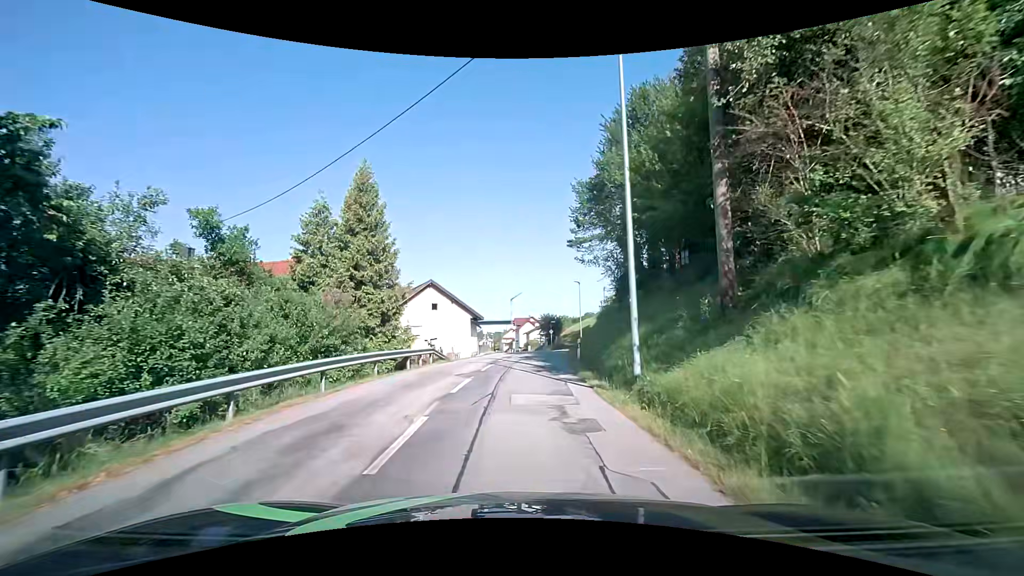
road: unclassified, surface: asphalt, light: Day
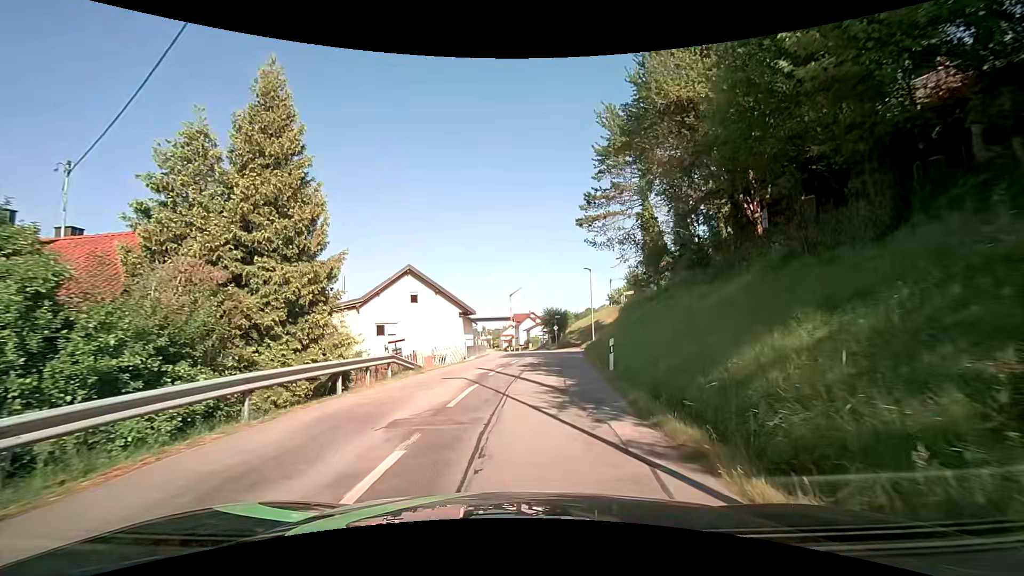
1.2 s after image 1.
(0.0, +8.2) m; 0°
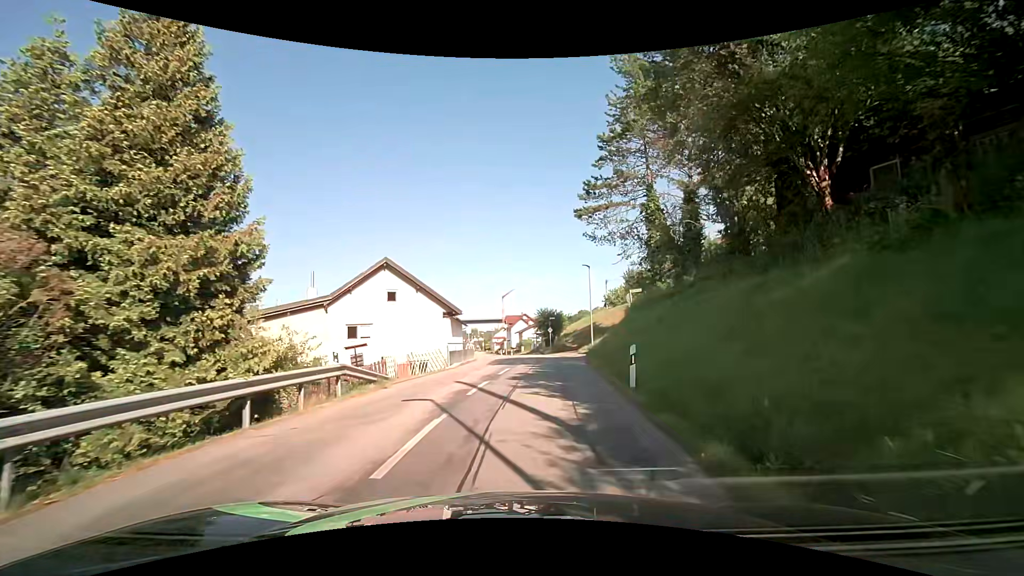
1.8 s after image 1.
(0.0, +3.9) m; +1°
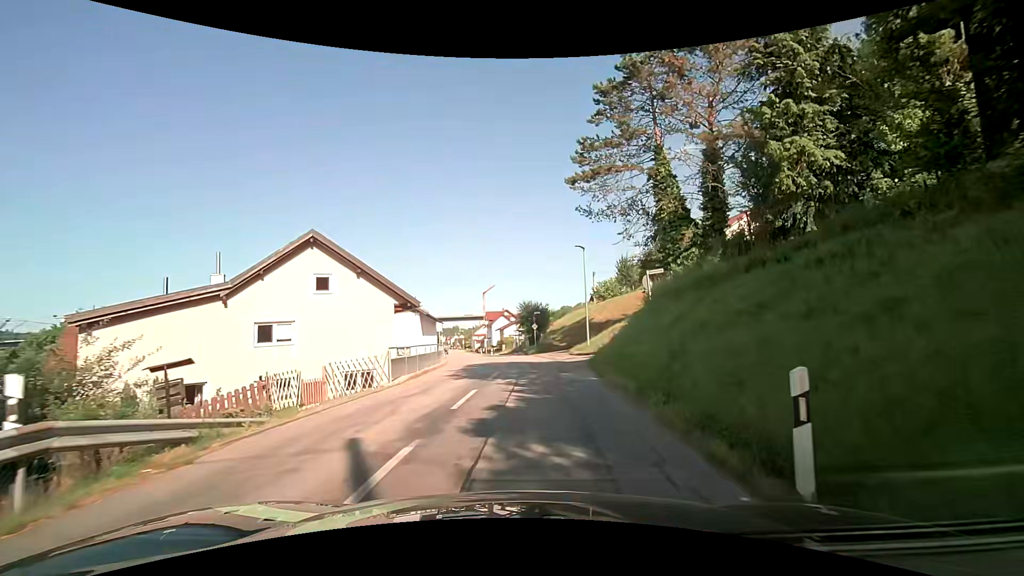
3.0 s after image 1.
(+0.1, +7.6) m; +3°
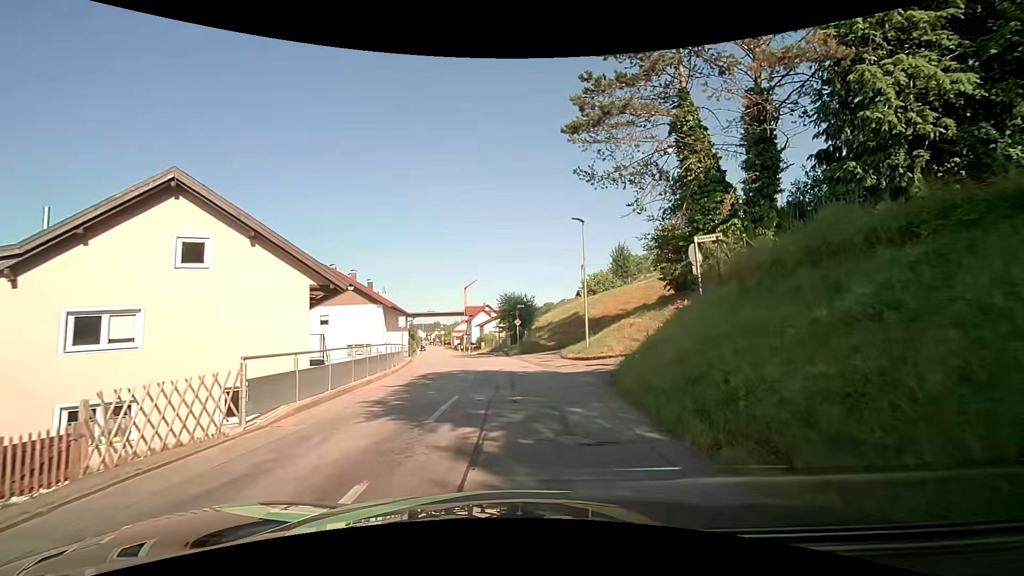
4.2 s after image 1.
(+0.1, +7.4) m; +1°
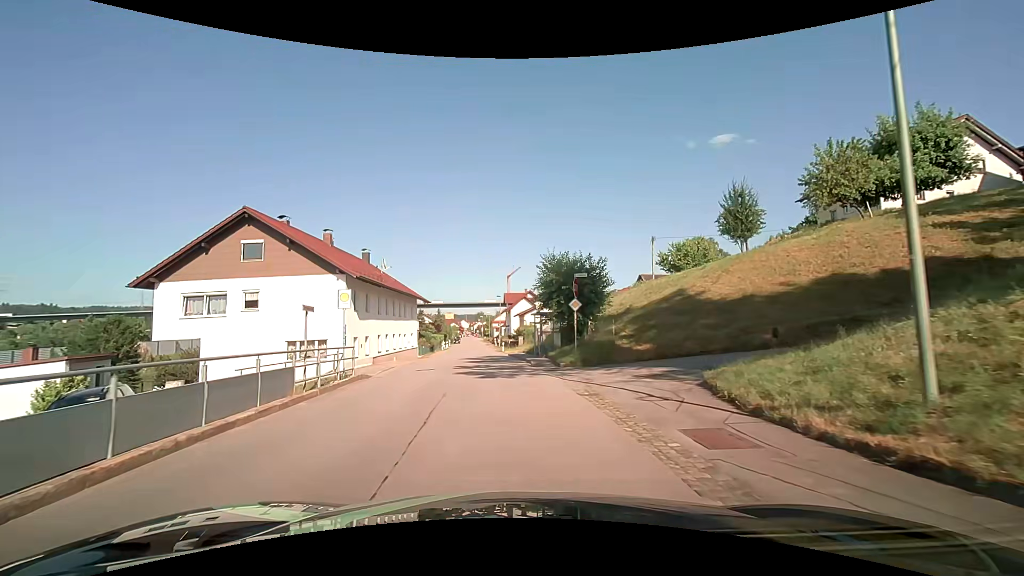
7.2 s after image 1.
(-0.2, +18.8) m; -5°
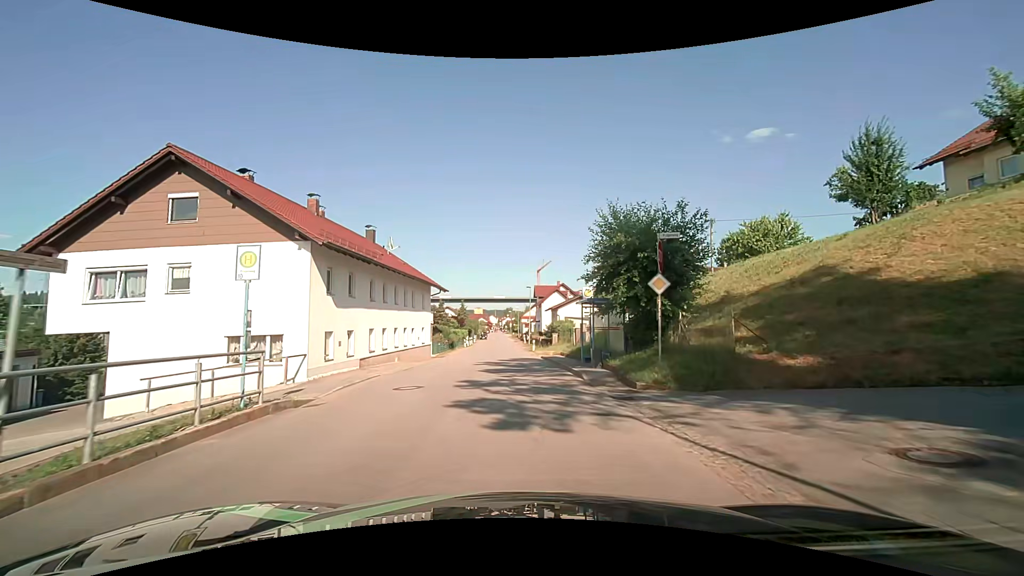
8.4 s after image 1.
(-0.2, +8.7) m; -3°
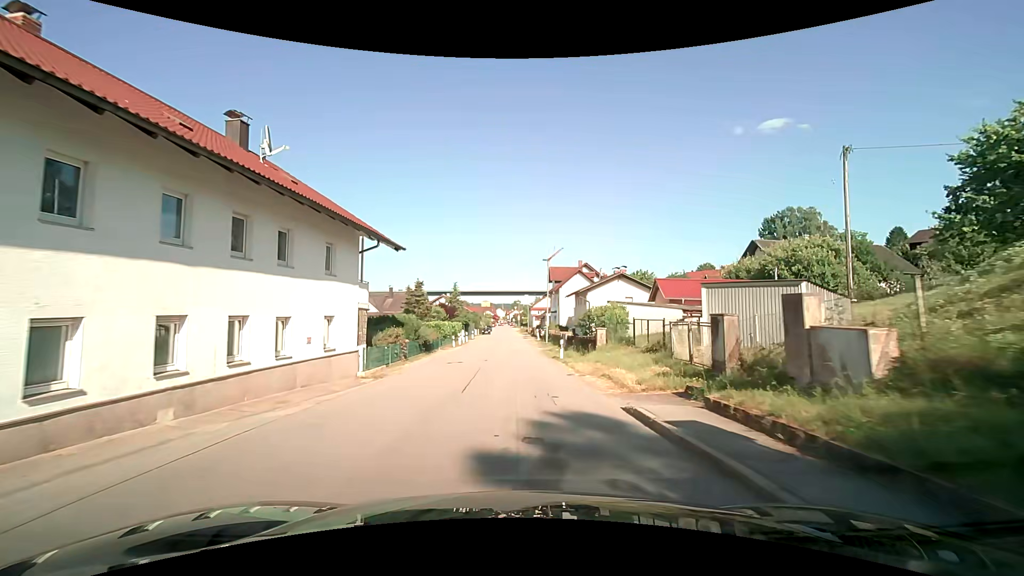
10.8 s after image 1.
(-0.2, +20.4) m; 0°
(0, +10) (0, +20) (0, +30) (0, +40) (0, +50) (-1, +60) (-1, +70) (-1, +80) (-1, +90) (-1, +100) m
